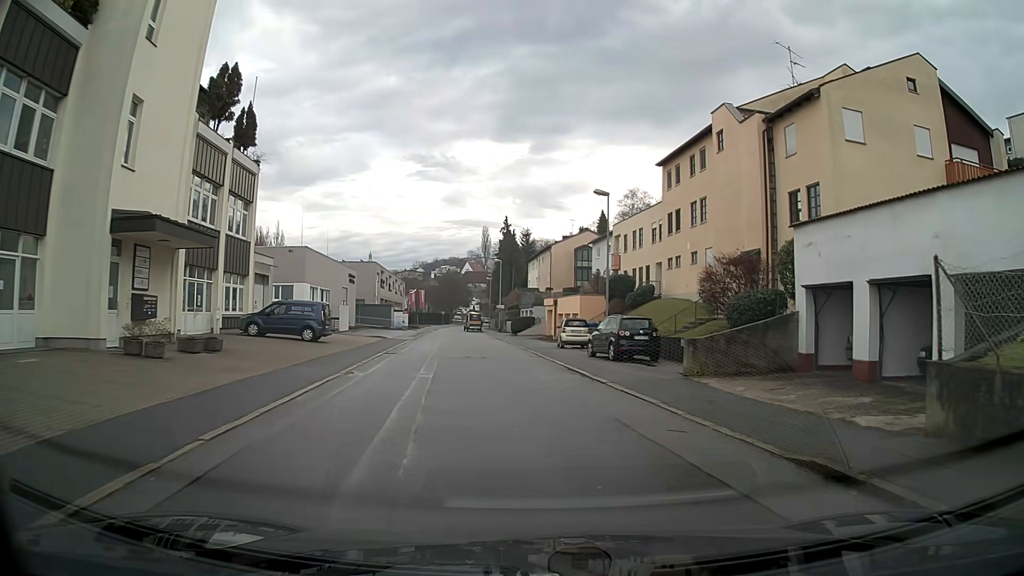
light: Day
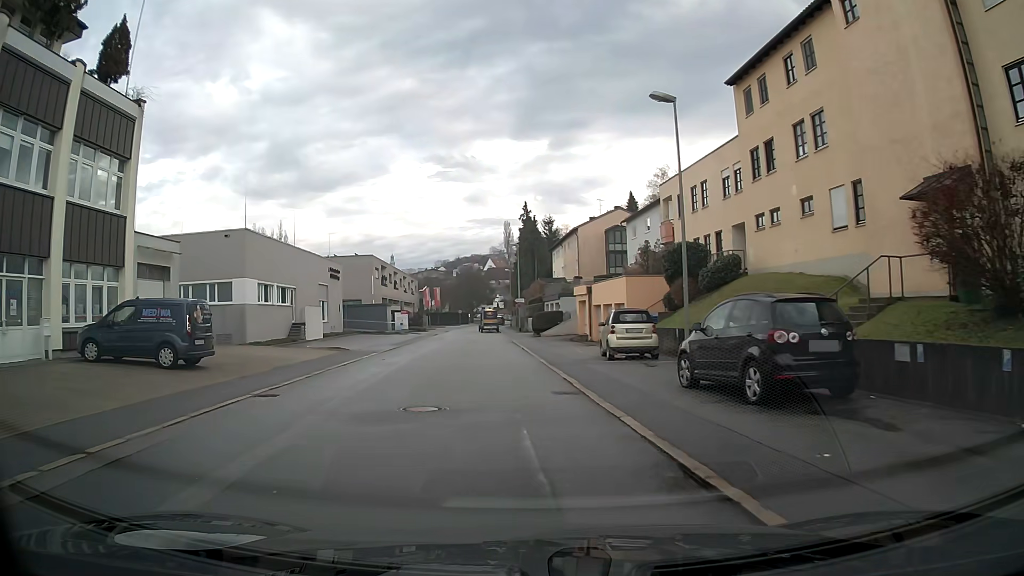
(-0.2, +14.0) m; -4°
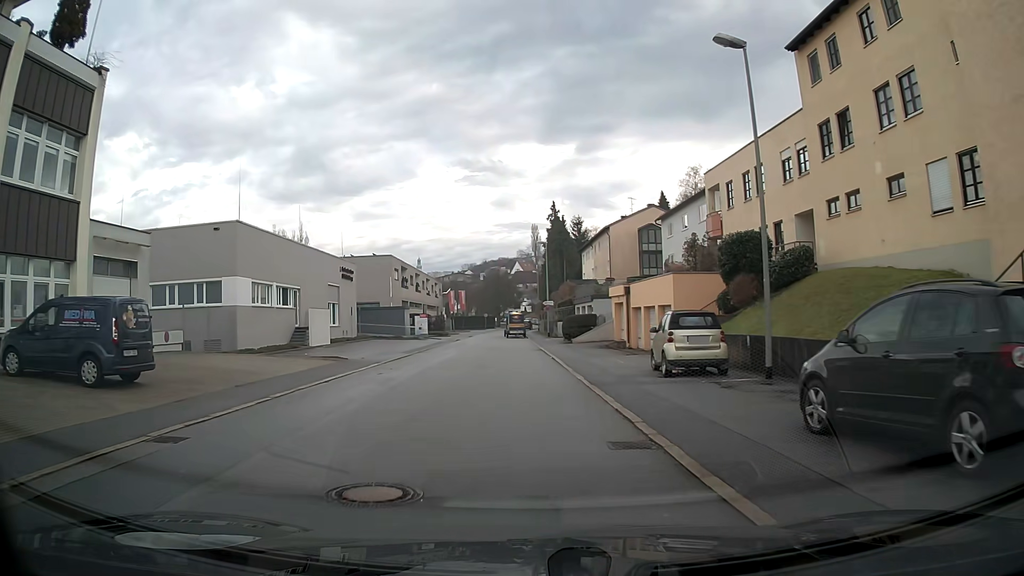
(-0.1, +4.7) m; -2°
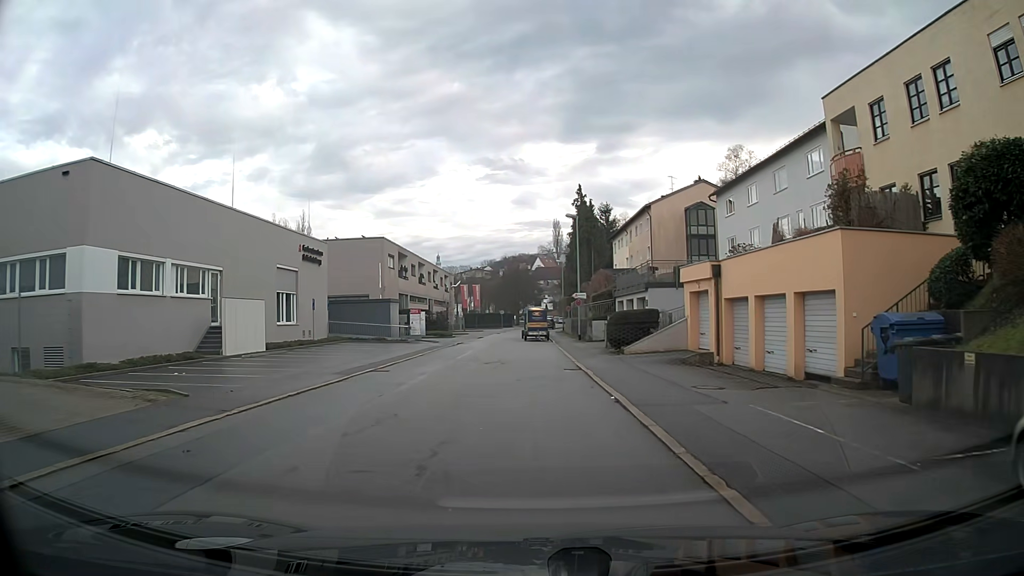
(-0.1, +13.9) m; -1°
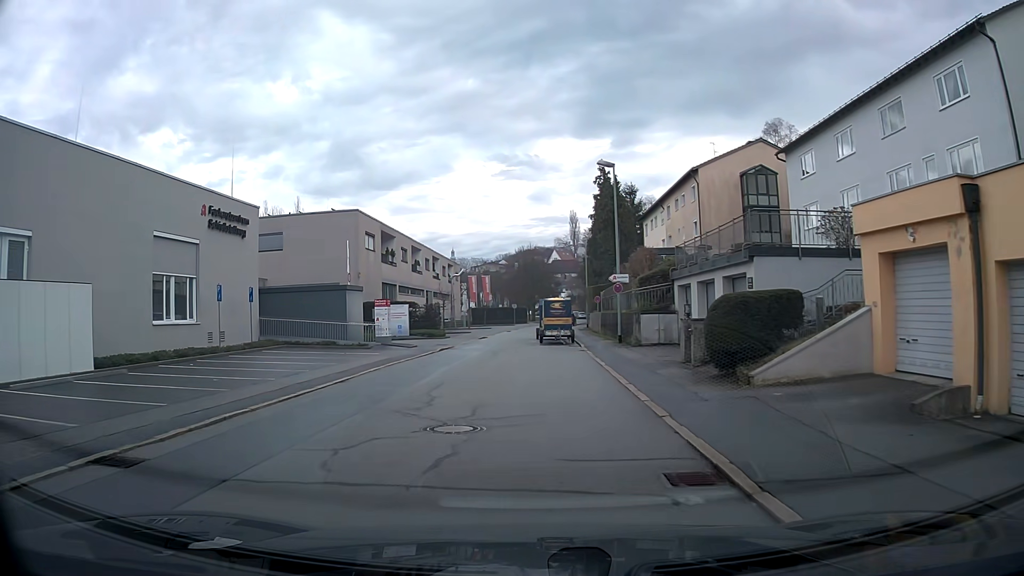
(-0.2, +13.6) m; -3°
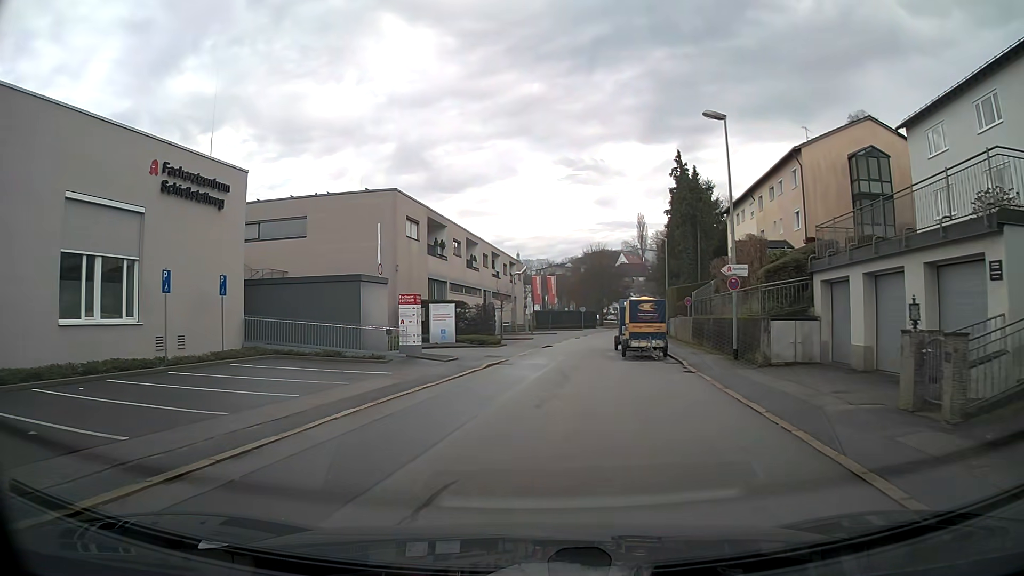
(-0.3, +8.4) m; -5°
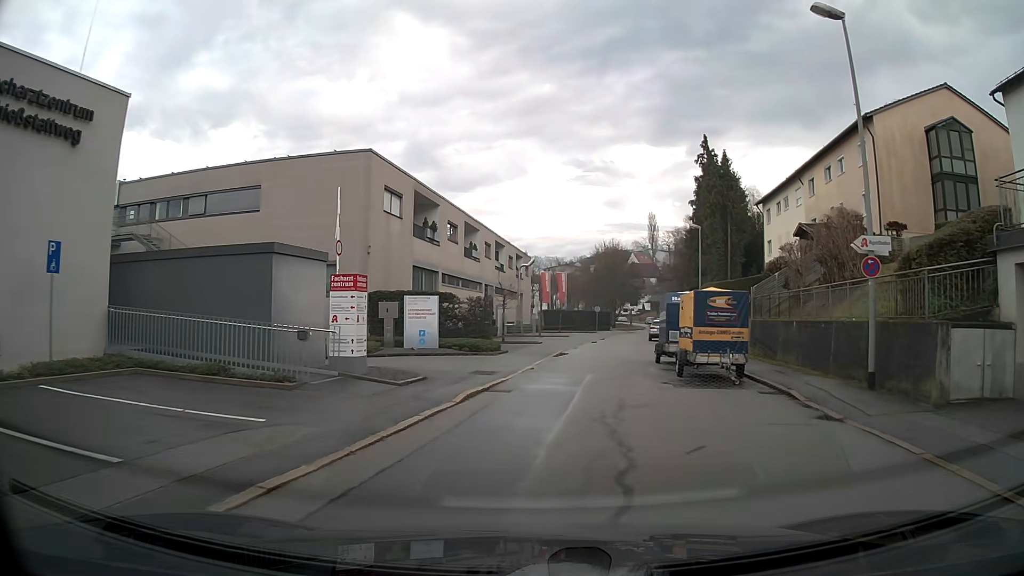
(0.0, +8.8) m; +1°
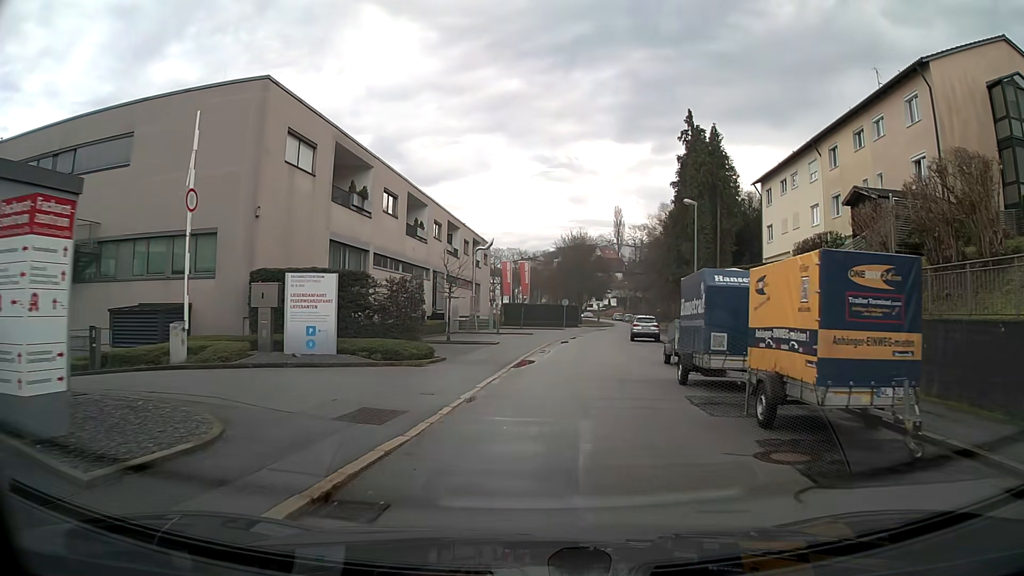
(+0.3, +9.0) m; +3°
(0, +10) (+1, +20) (+2, +30) (+3, +40) (+4, +50) (+6, +60) (+9, +69) (+11, +79) (+13, +89) (+14, +99) m
